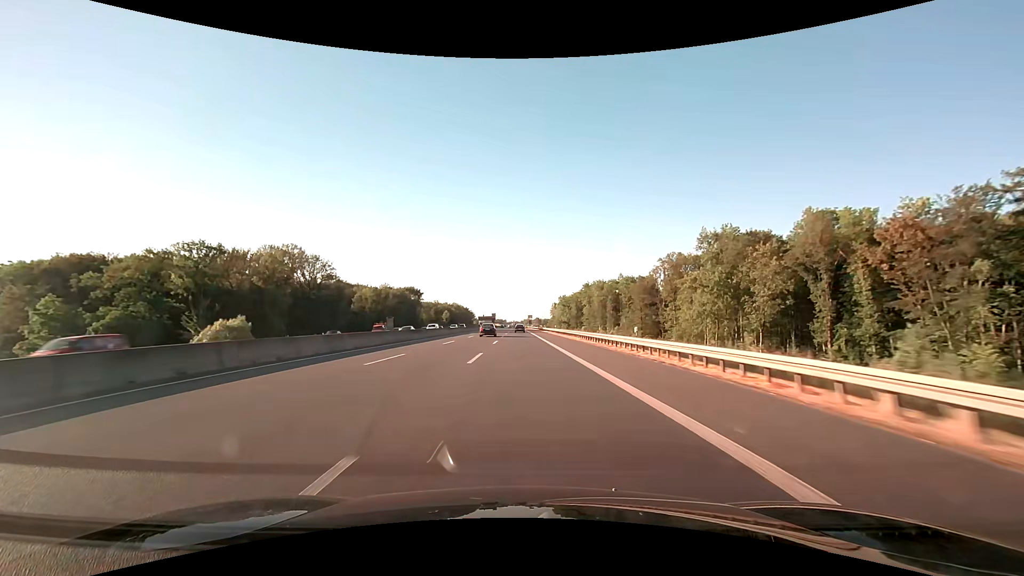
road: motorway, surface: asphalt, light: Day
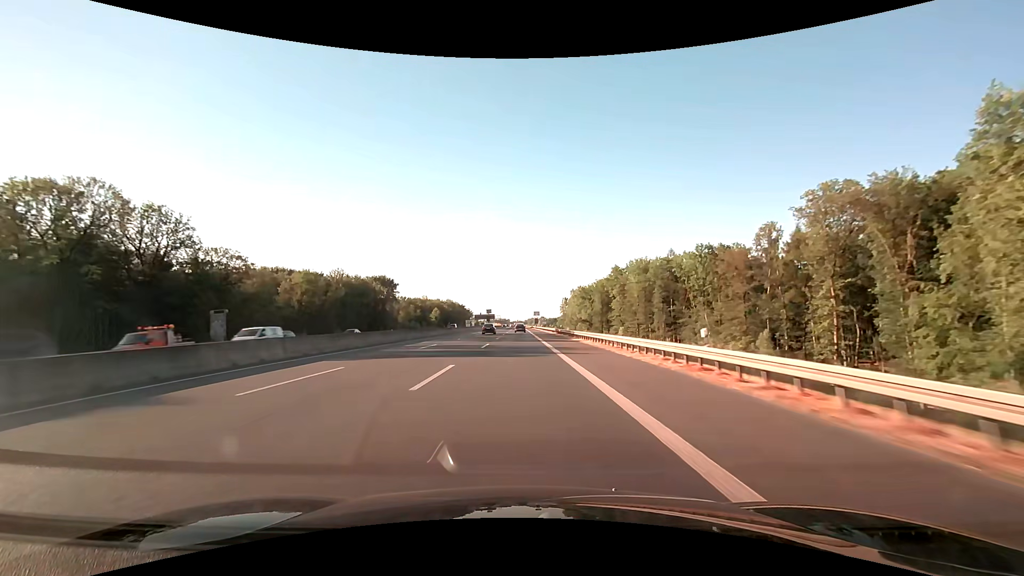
(-0.3, +60.9) m; -1°
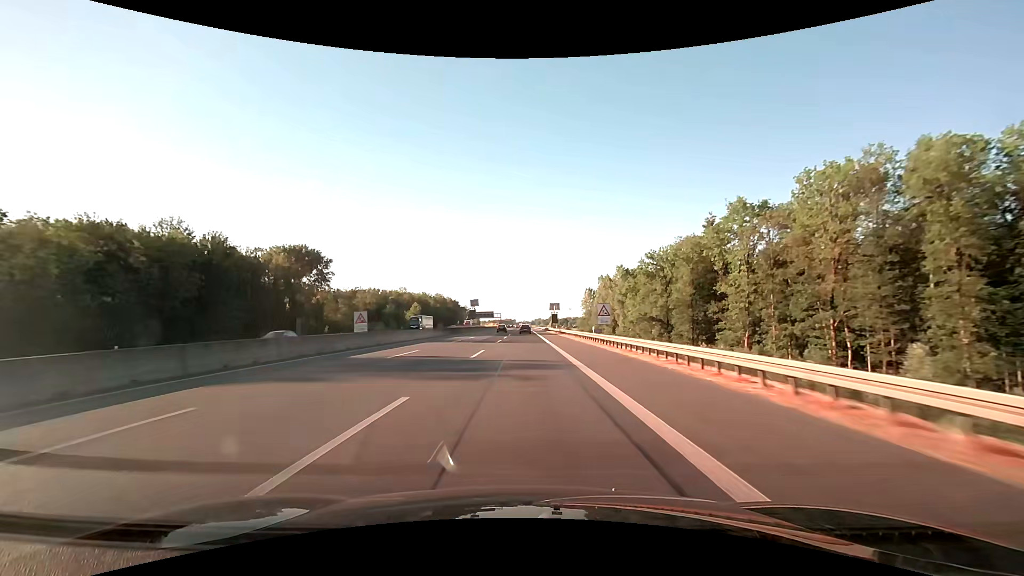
(-0.6, +79.7) m; -1°
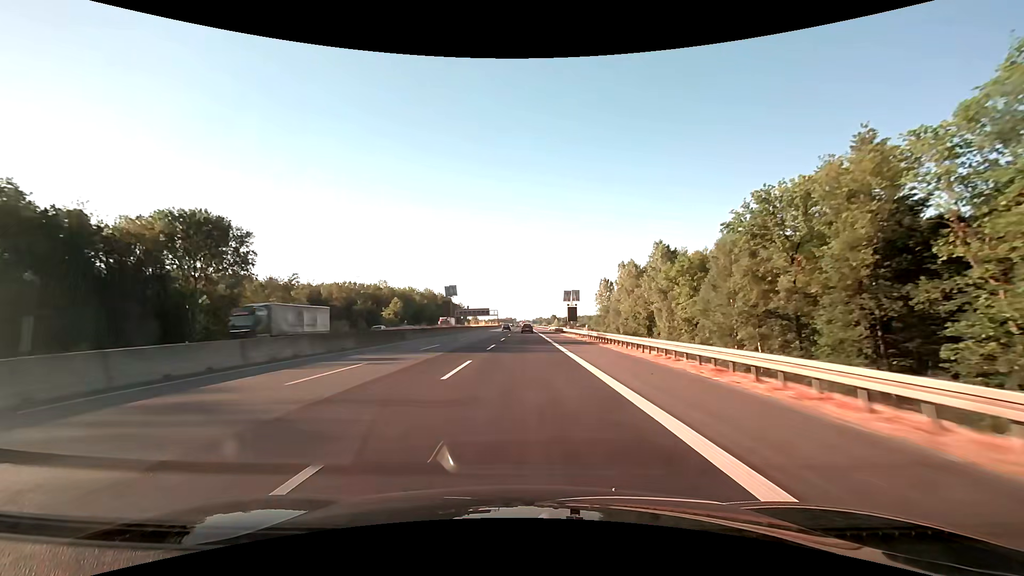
(-0.1, +39.3) m; 0°
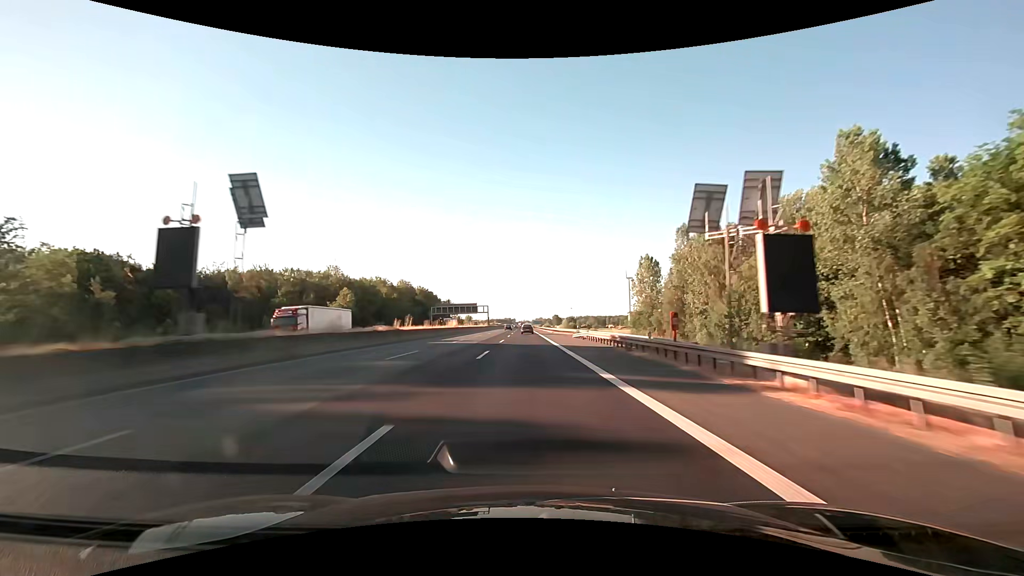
(-0.2, +58.3) m; 0°
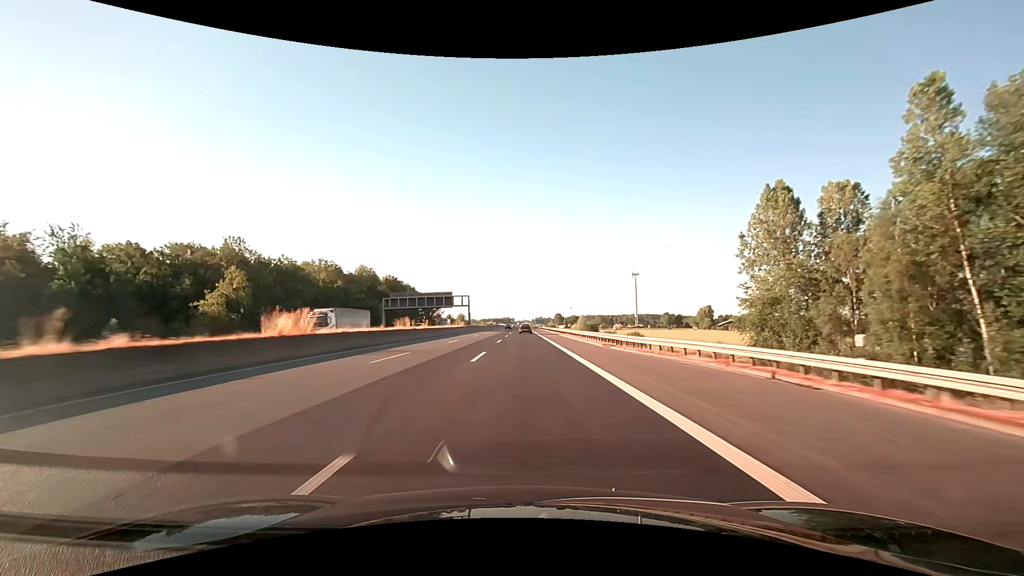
(0.0, +57.4) m; 0°
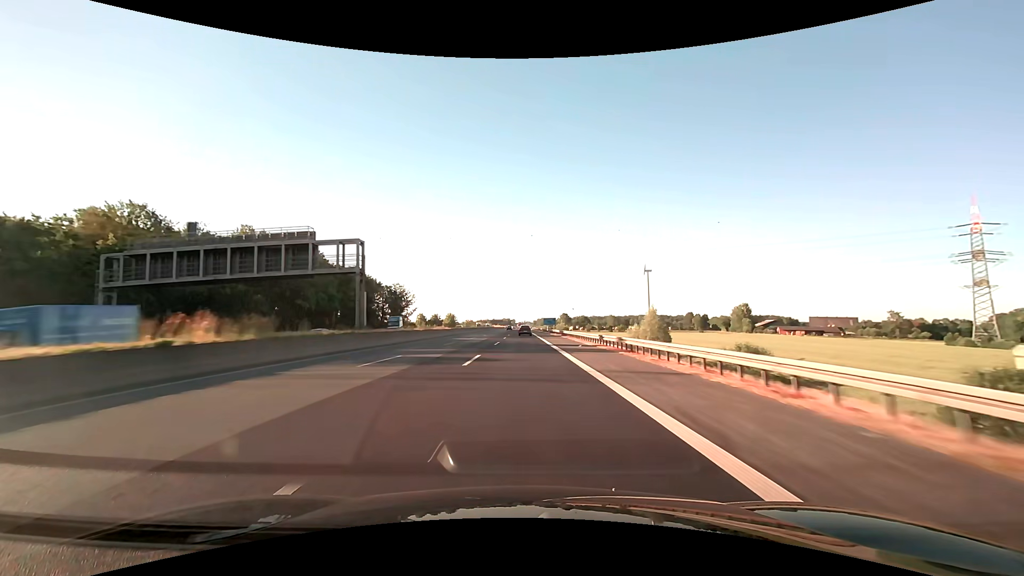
(0.0, +75.2) m; 0°
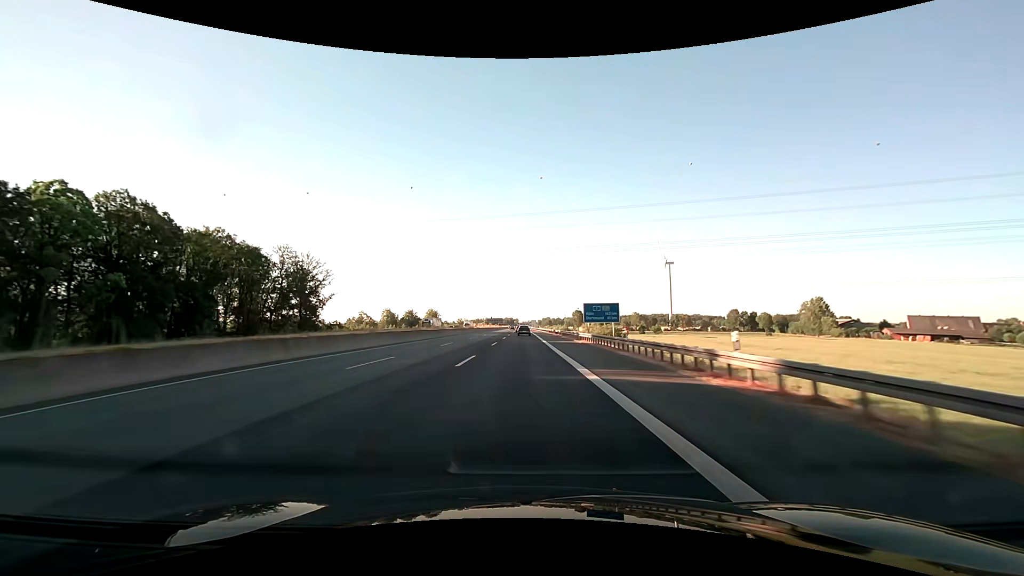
(-0.1, +93.4) m; 0°
(0, +10) (0, +20) (0, +30) (0, +40) (0, +50) (0, +60) (0, +70) (-1, +80) (-1, +90) (-1, +100) m
